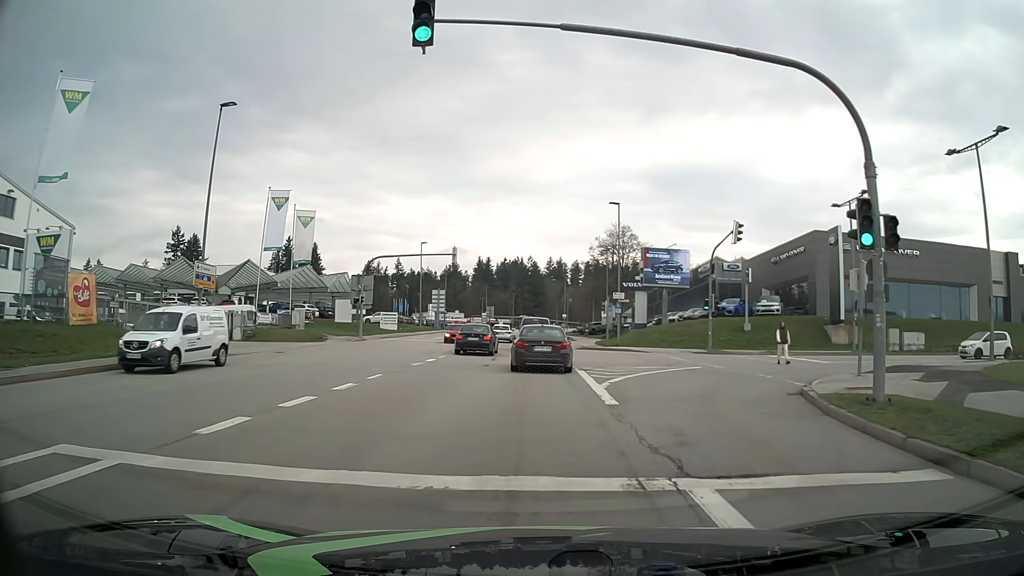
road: tertiary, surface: asphalt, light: Day
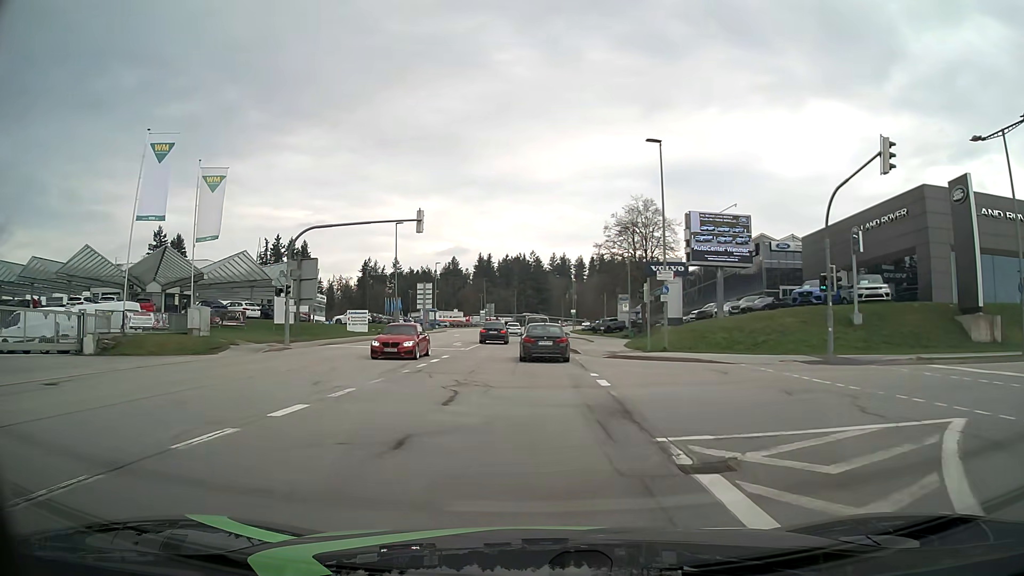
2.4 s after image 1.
(0.0, +16.1) m; 0°
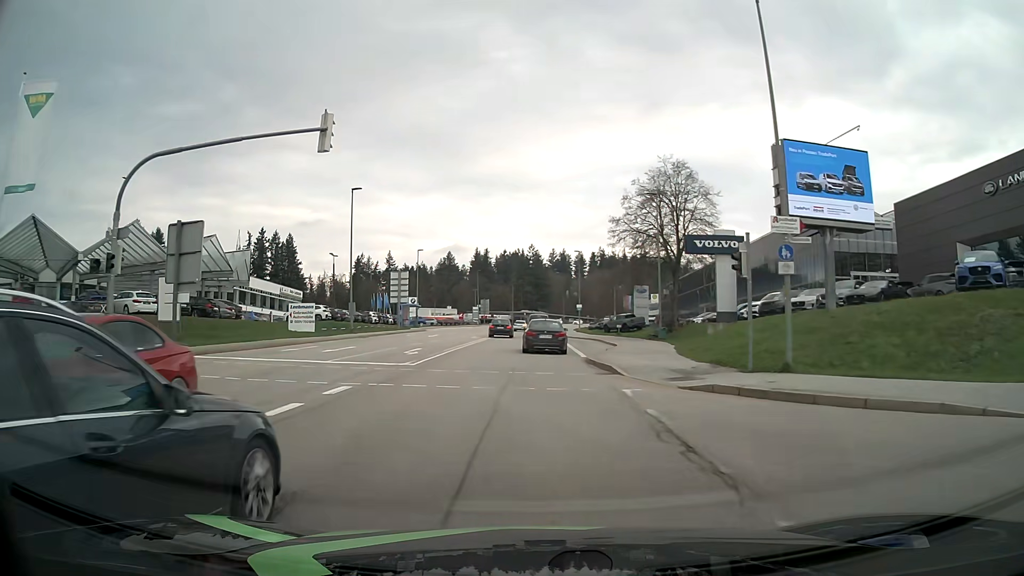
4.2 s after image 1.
(-0.1, +15.7) m; 0°
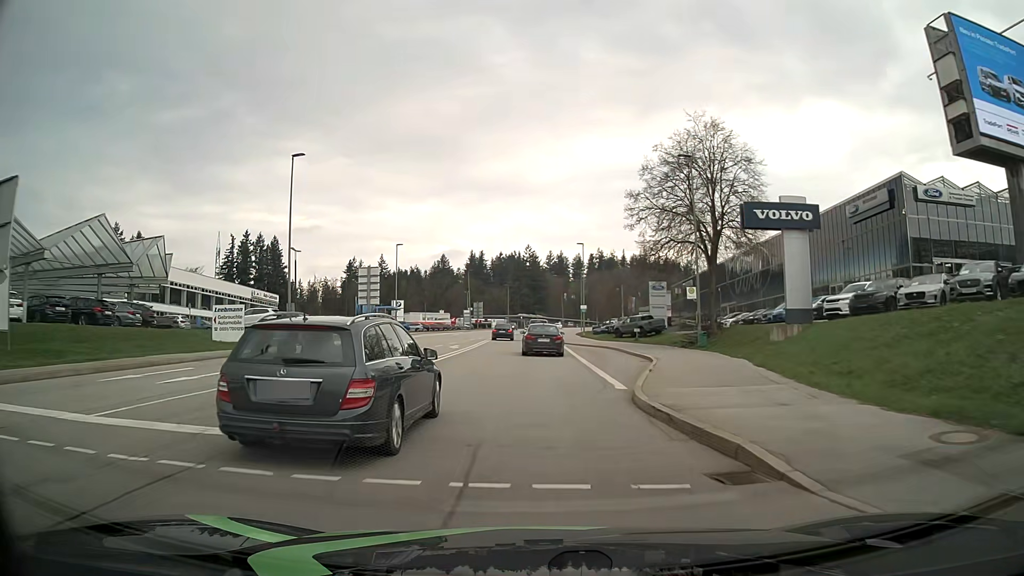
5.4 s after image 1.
(0.0, +12.1) m; 0°
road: secondary
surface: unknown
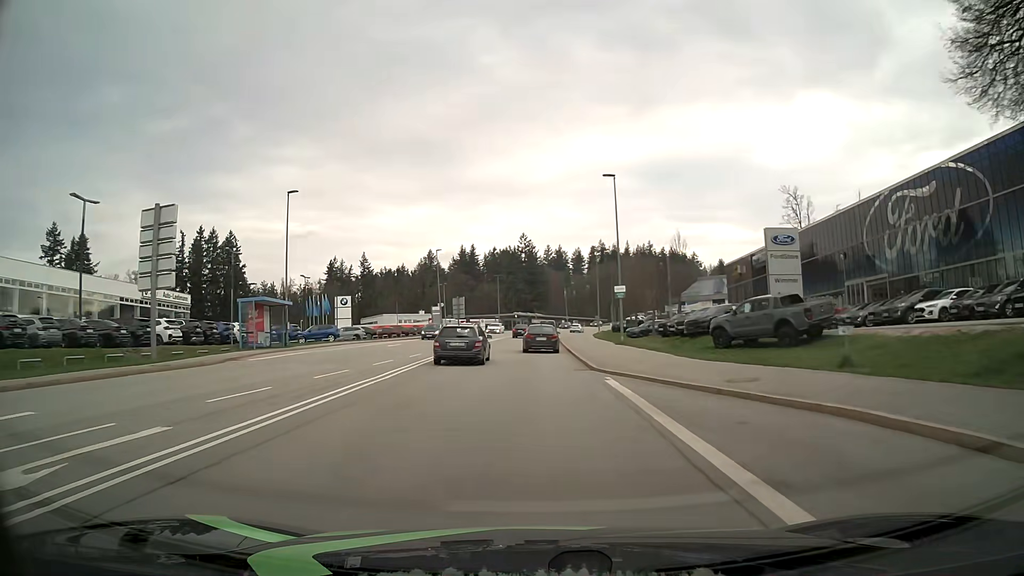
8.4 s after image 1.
(+0.2, +34.1) m; 0°
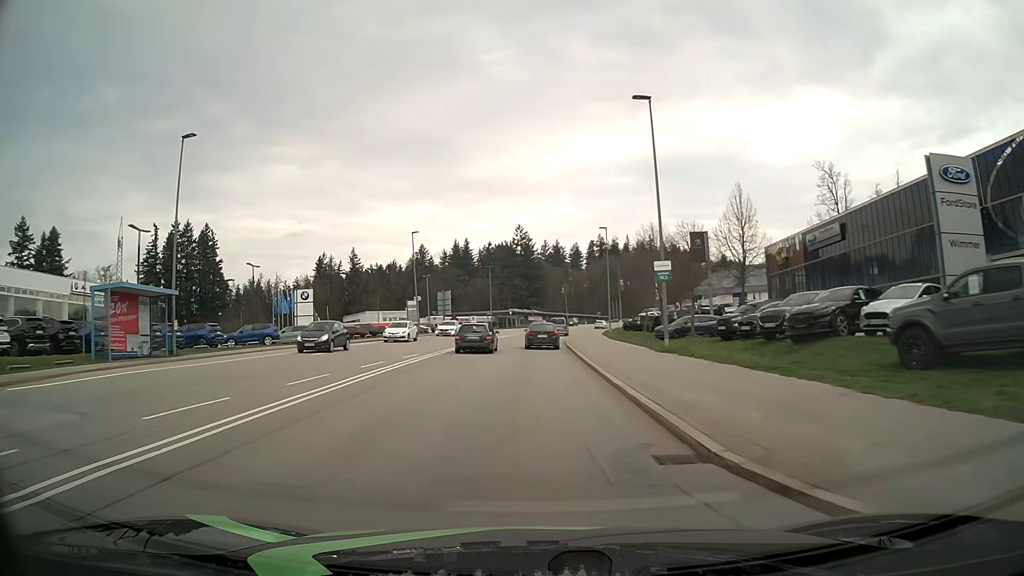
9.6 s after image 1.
(+0.1, +14.4) m; +1°
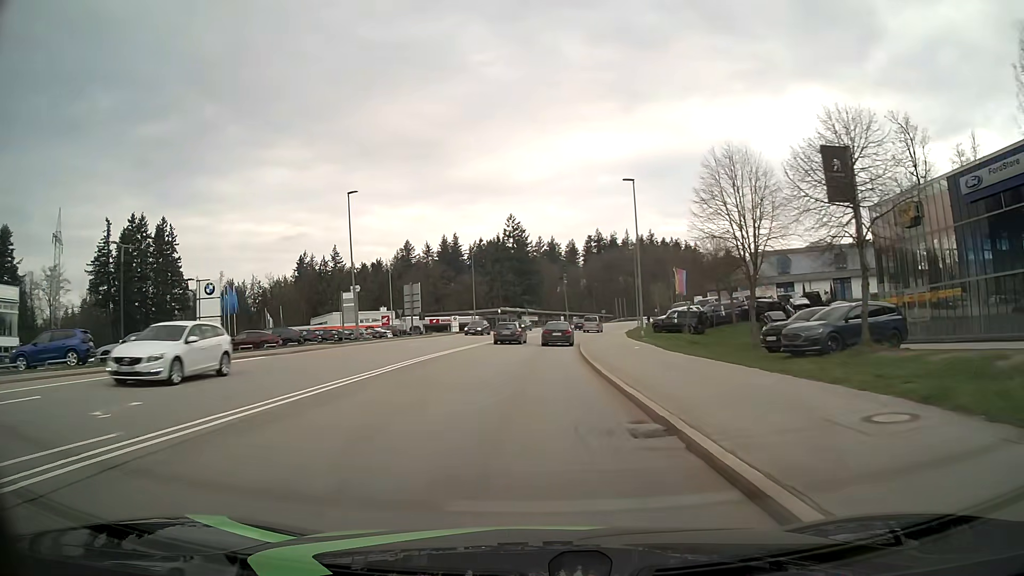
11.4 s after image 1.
(-0.1, +22.1) m; 0°
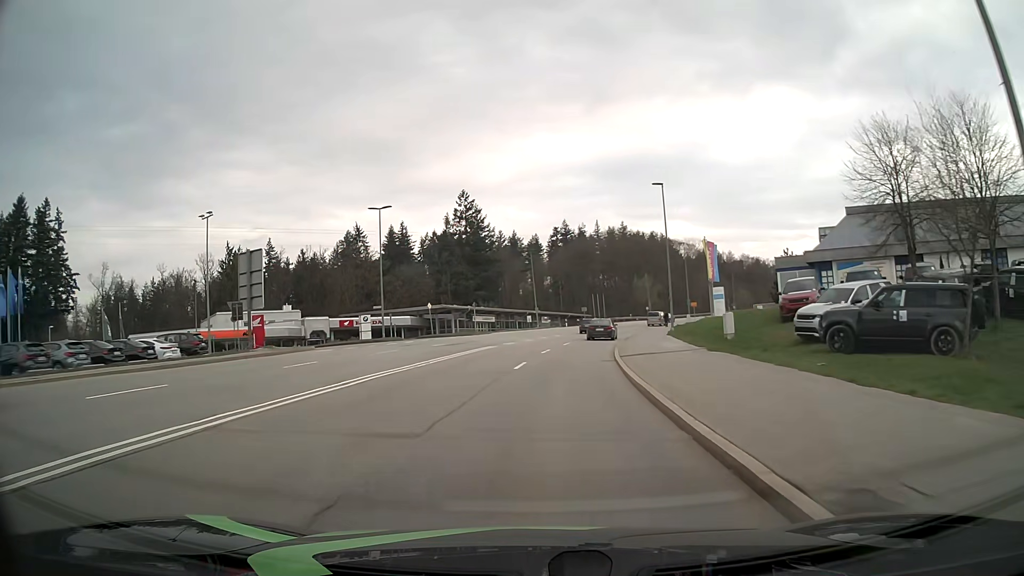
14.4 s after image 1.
(+0.8, +37.5) m; +3°
(0, +10) (+1, +20) (+1, +30) (+3, +40) (+5, +50) (+7, +59) (+9, +69) (+12, +79) (+15, +88) (+19, +97) m
